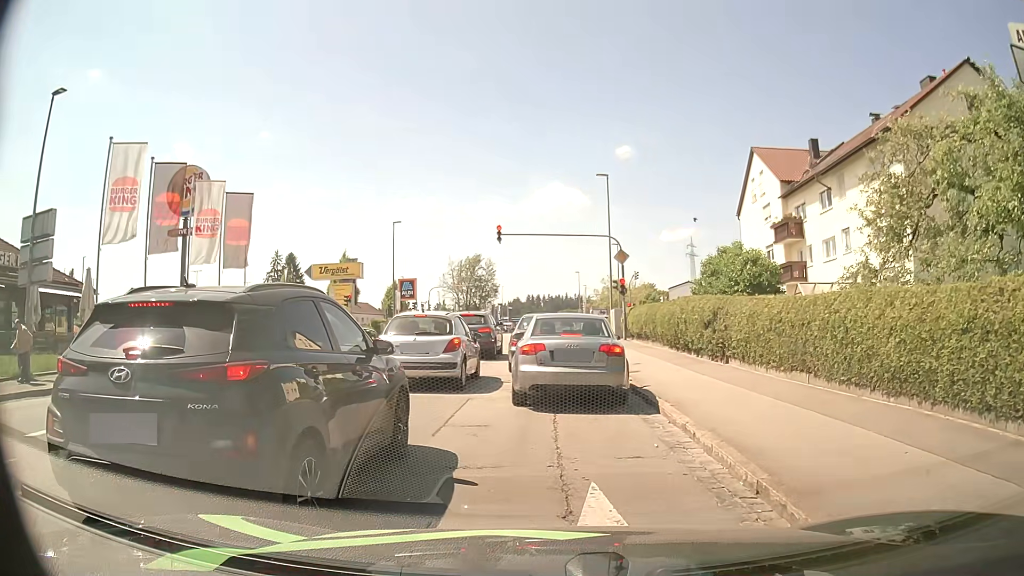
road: tertiary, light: Day
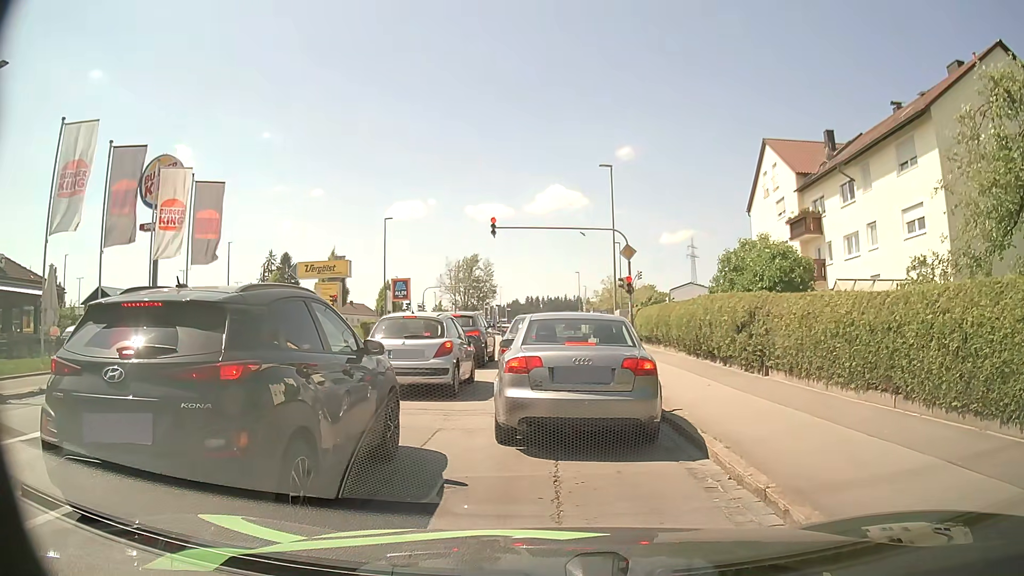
(0.0, +2.9) m; 0°
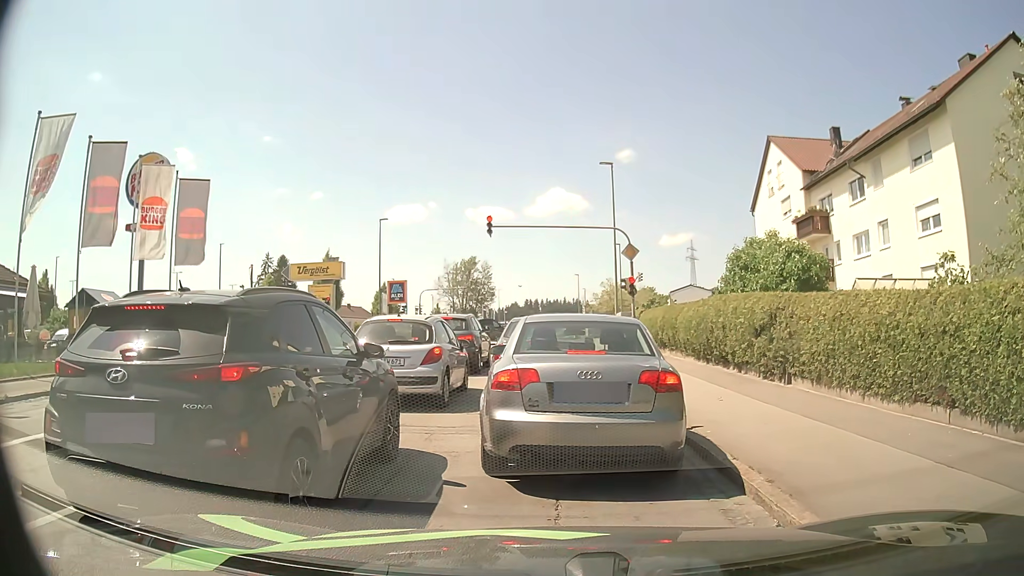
(0.0, +1.3) m; 0°
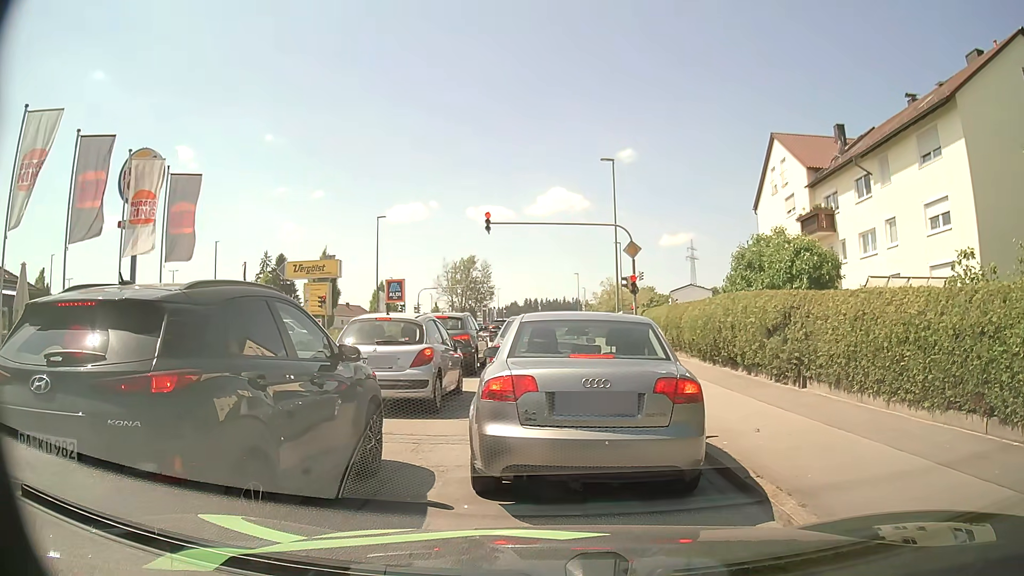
(0.0, +0.7) m; 0°
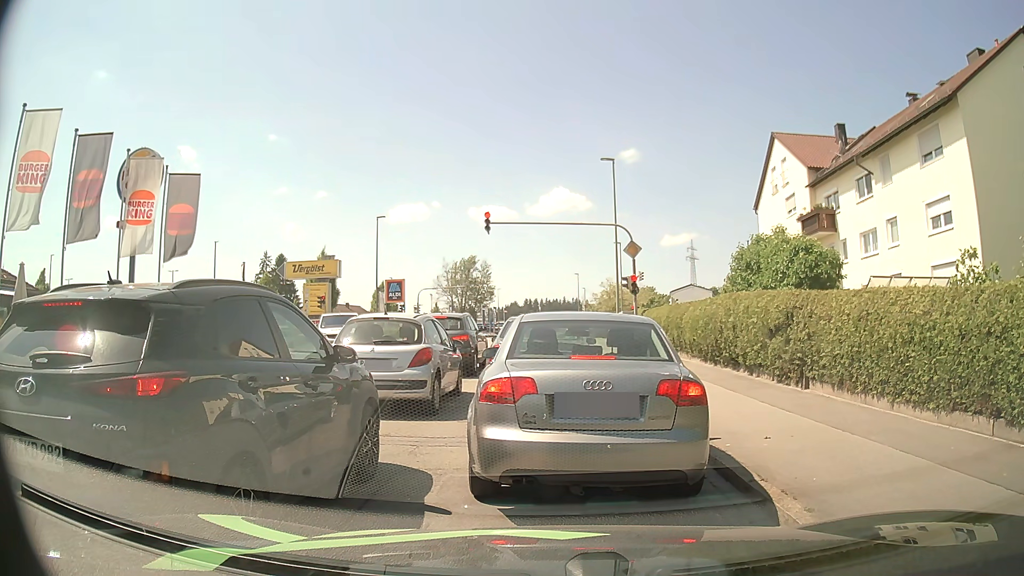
(0.0, +0.2) m; 0°
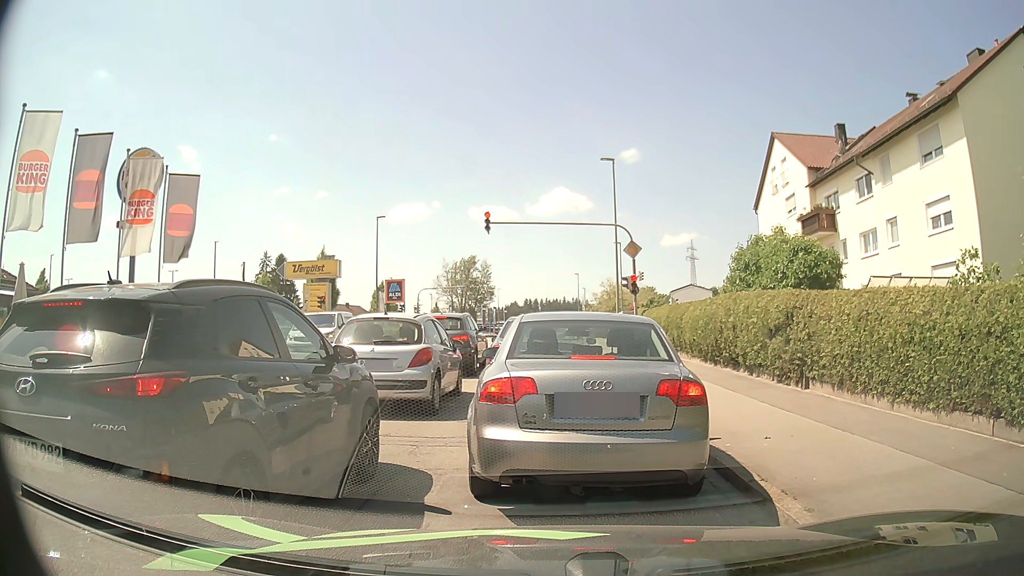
(0.0, 0.0) m; 0°
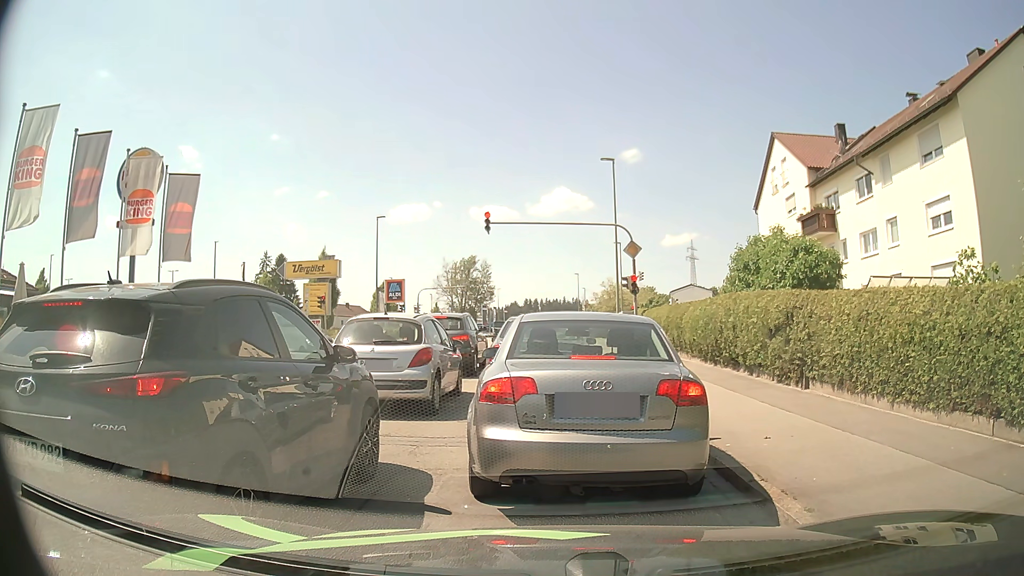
(0.0, 0.0) m; 0°
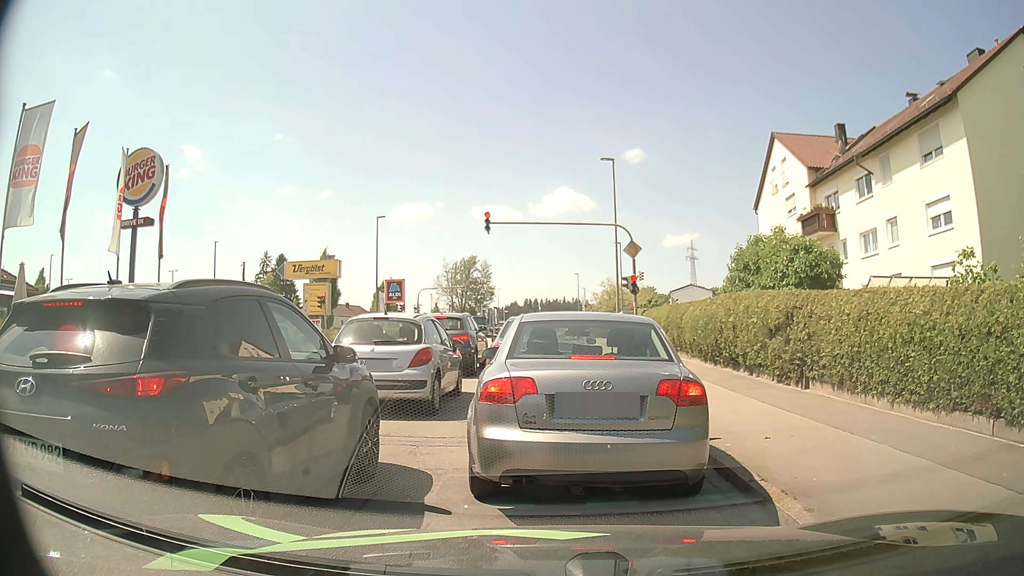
(0.0, 0.0) m; 0°
